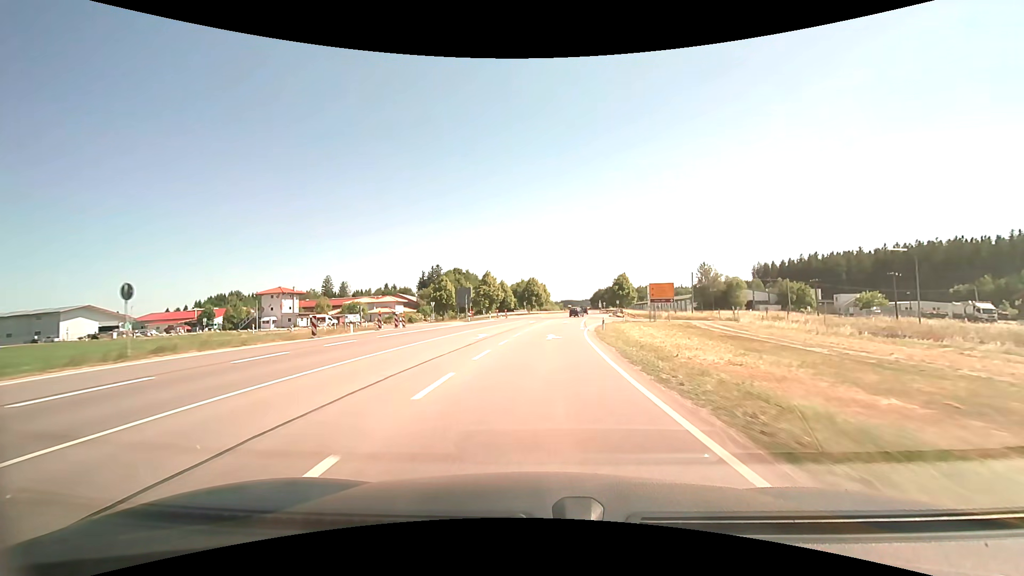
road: primary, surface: asphalt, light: Day
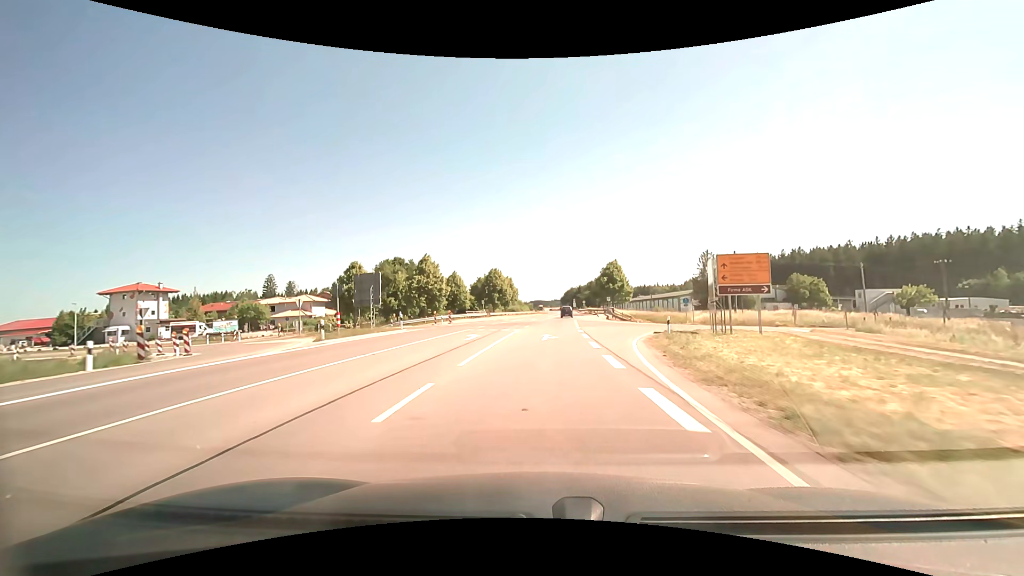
(+1.1, +31.2) m; +4°
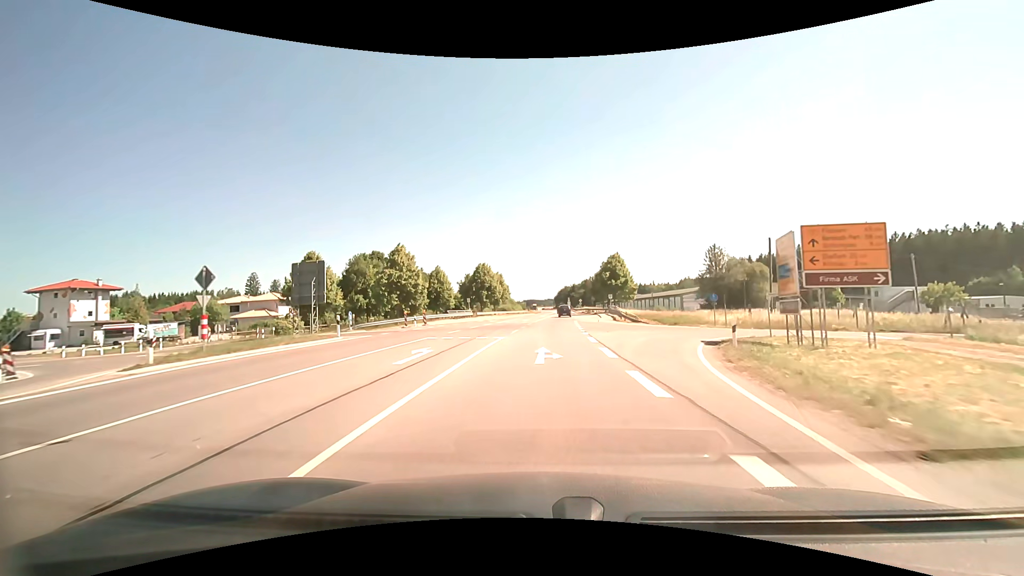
(+0.1, +10.0) m; +1°
(0, +10) (0, +20) (+1, +30) (+1, +40) (+1, +50) (+2, +60) (+2, +70) (+3, +80) (+4, +90) (+4, +100) m
